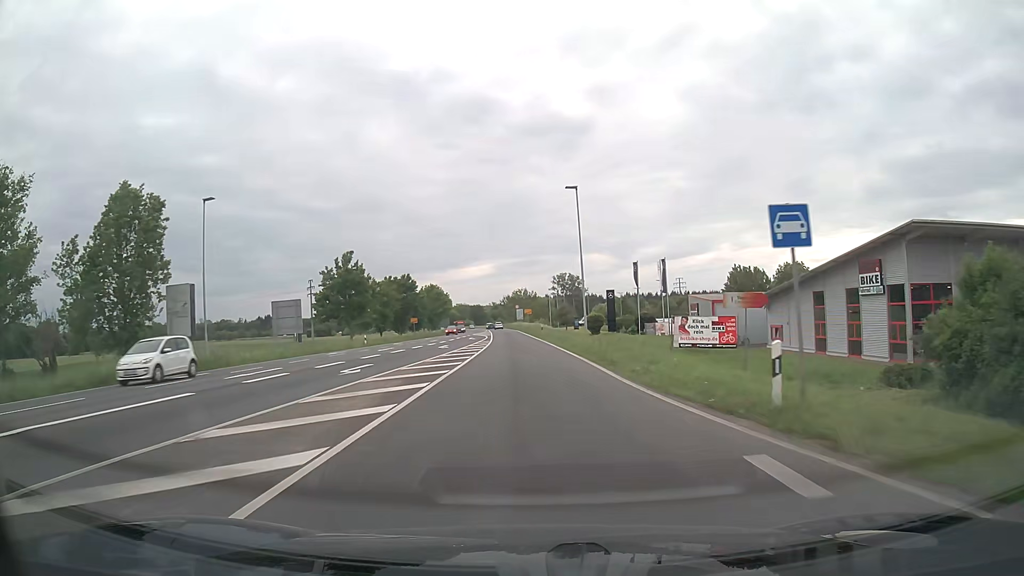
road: primary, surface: asphalt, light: Day
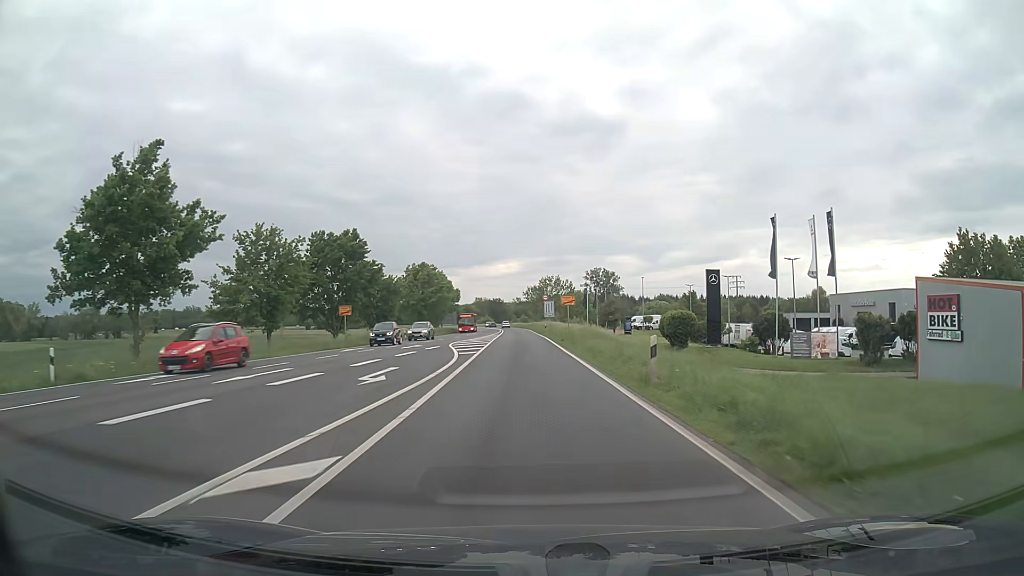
(-0.8, +45.0) m; -2°
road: trunk
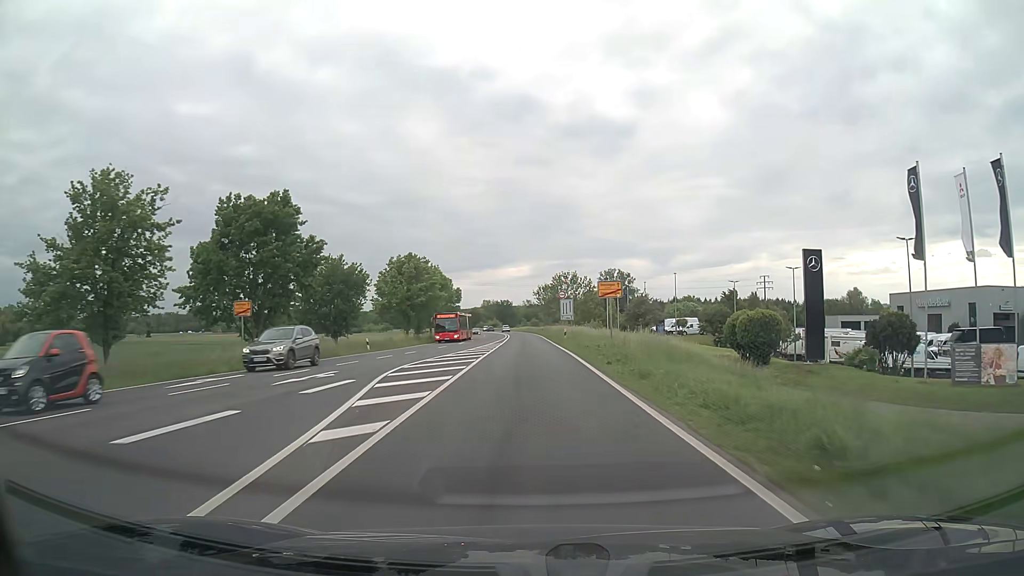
(-0.1, +19.1) m; -1°
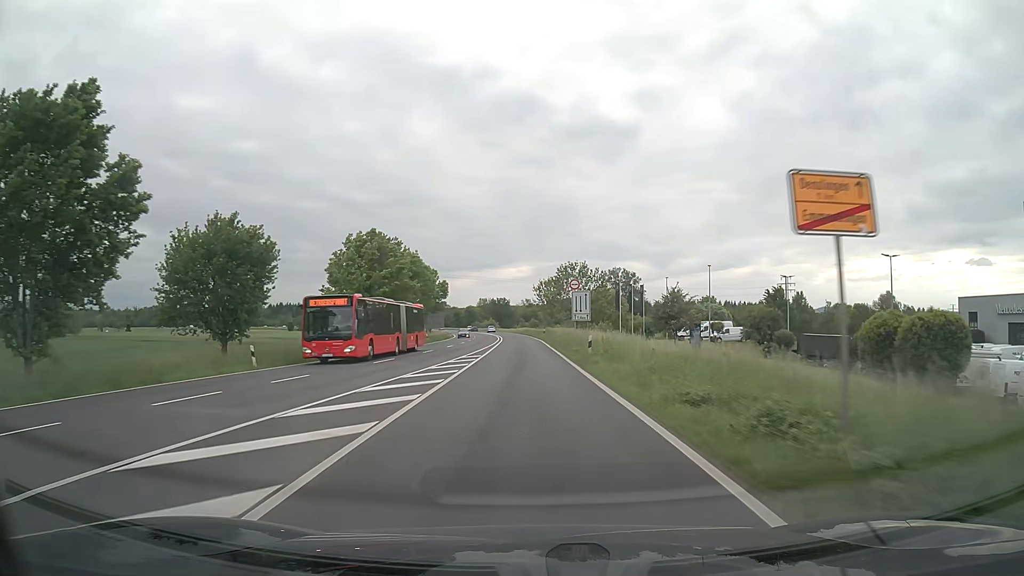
(+0.1, +20.0) m; 0°
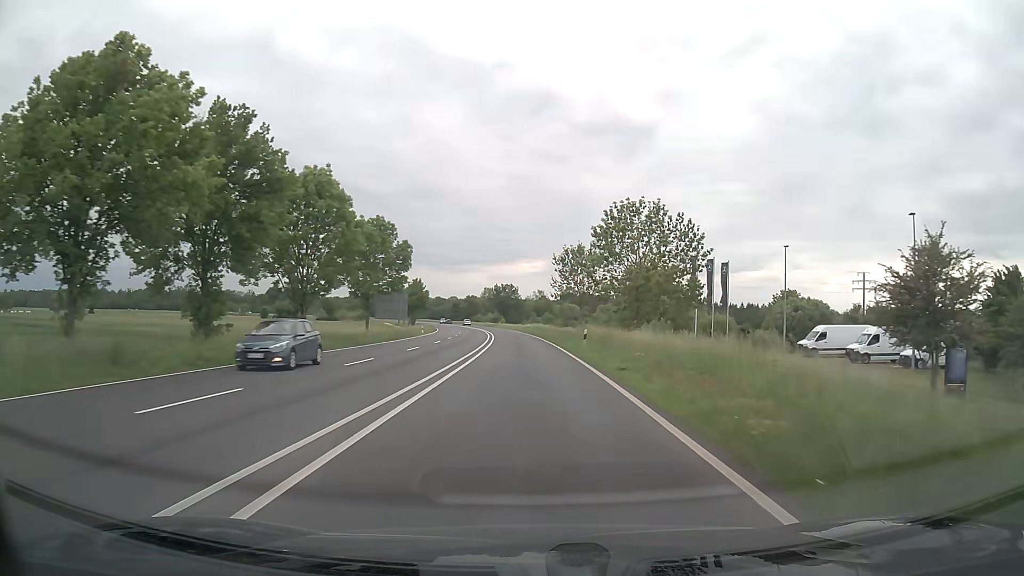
(-0.4, +44.3) m; -1°
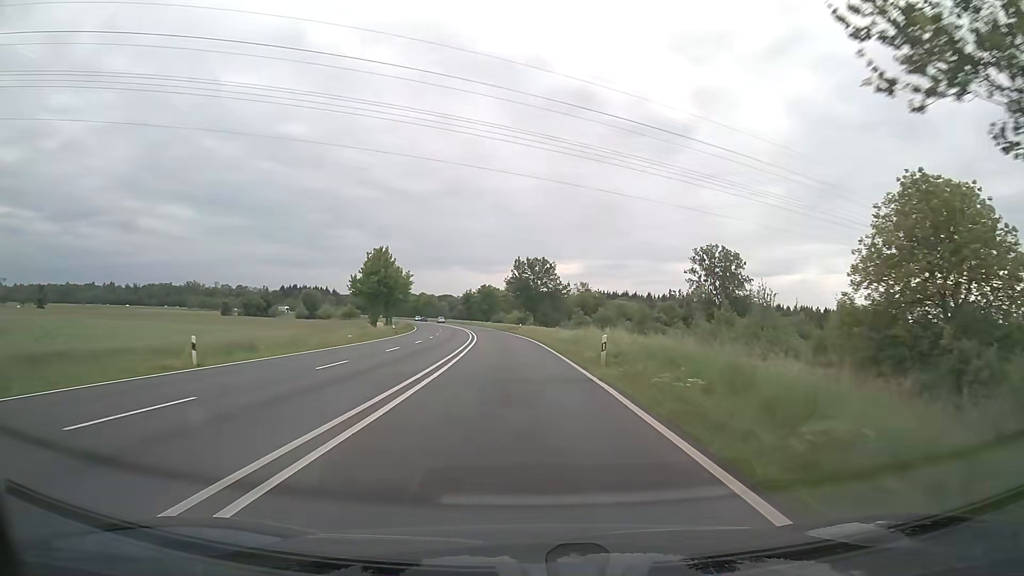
(-1.1, +62.6) m; -3°
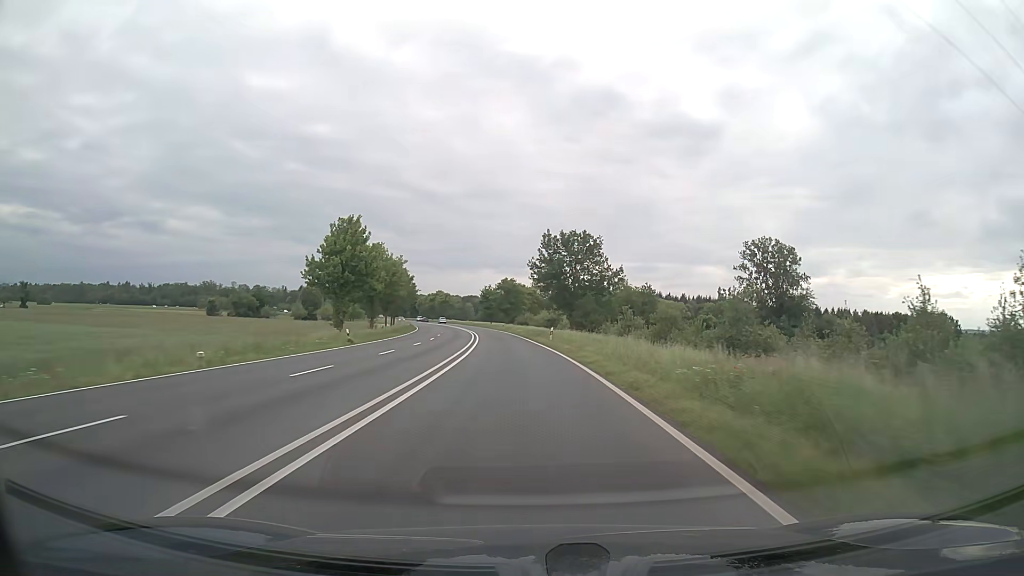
(-0.6, +27.0) m; -2°
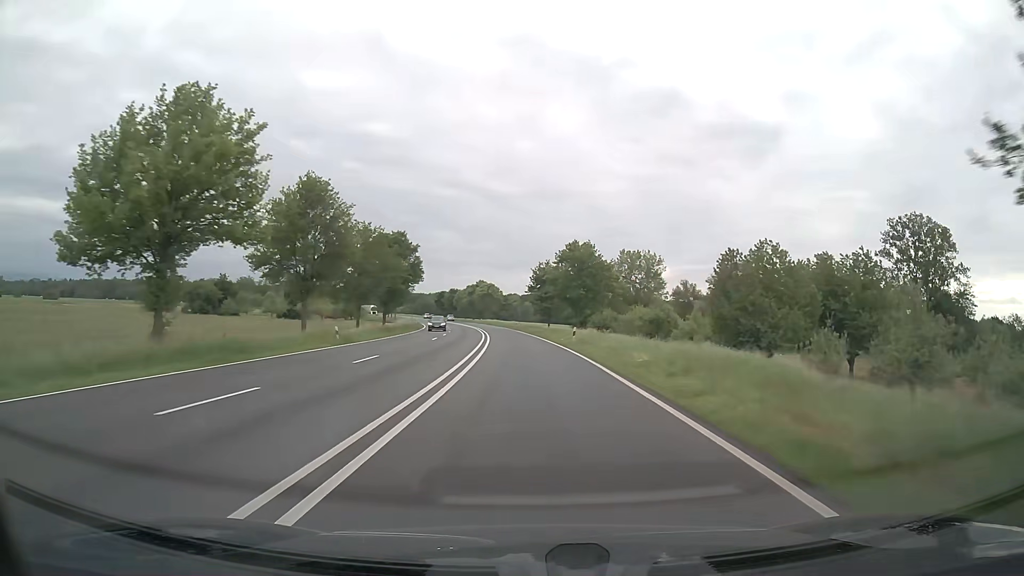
(-2.8, +56.7) m; -5°
(0, +10) (0, +20) (-1, +30) (-1, +40) (-2, +50) (-2, +60) (-3, +70) (-4, +80) (-5, +90) (-6, +100) m
